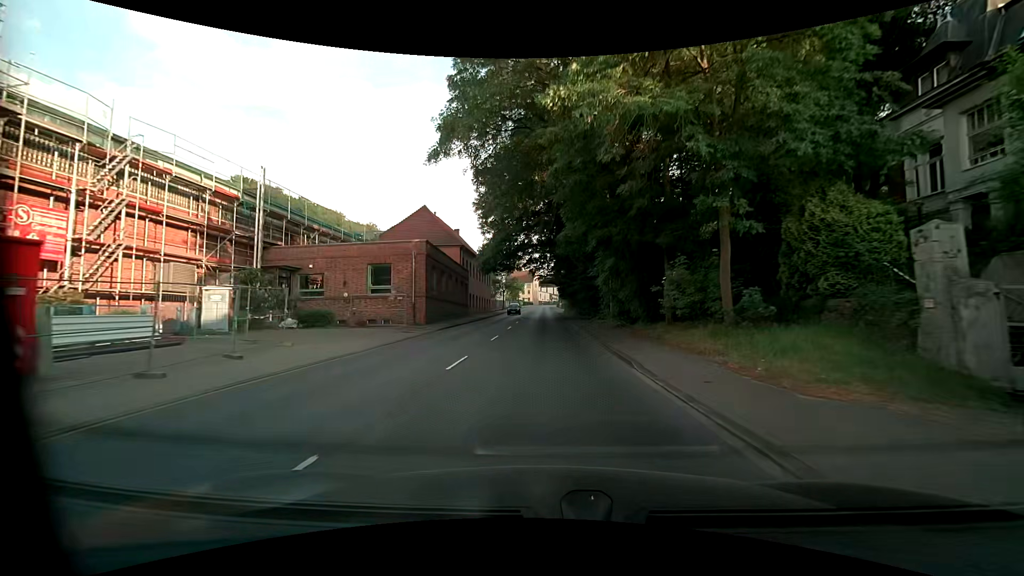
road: primary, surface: asphalt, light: Day
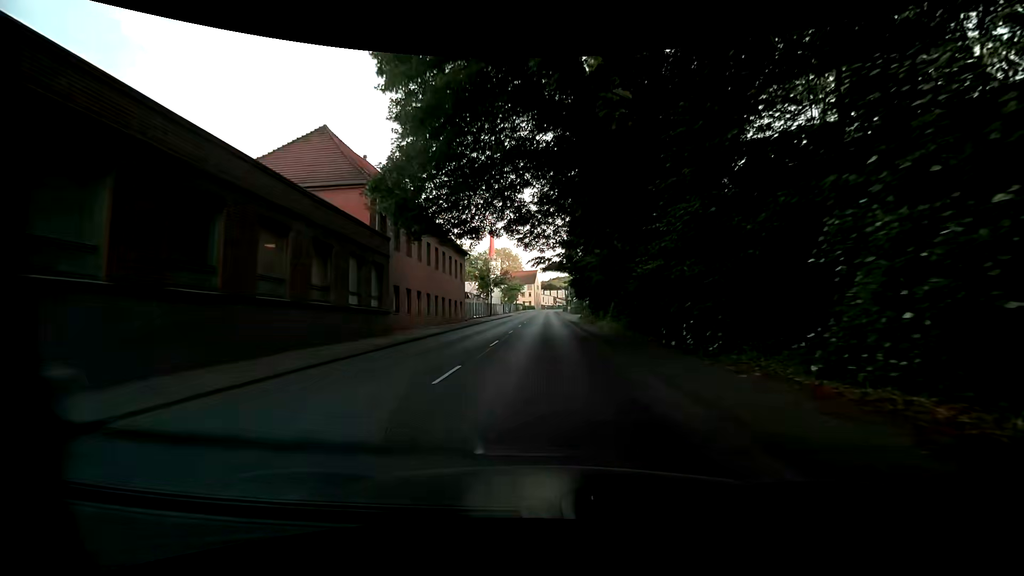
(0.0, +28.9) m; 0°
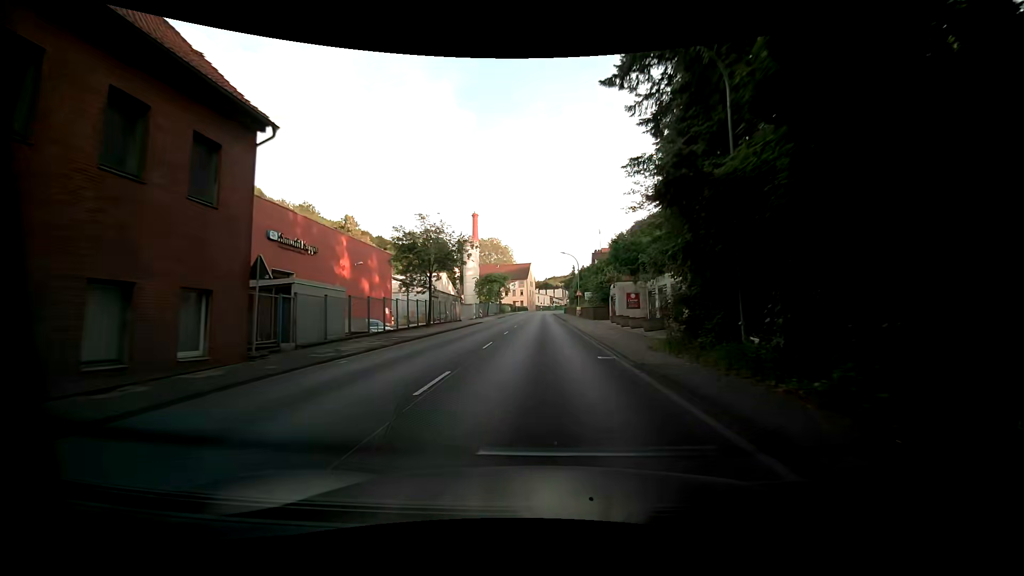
(-0.1, +36.8) m; 0°
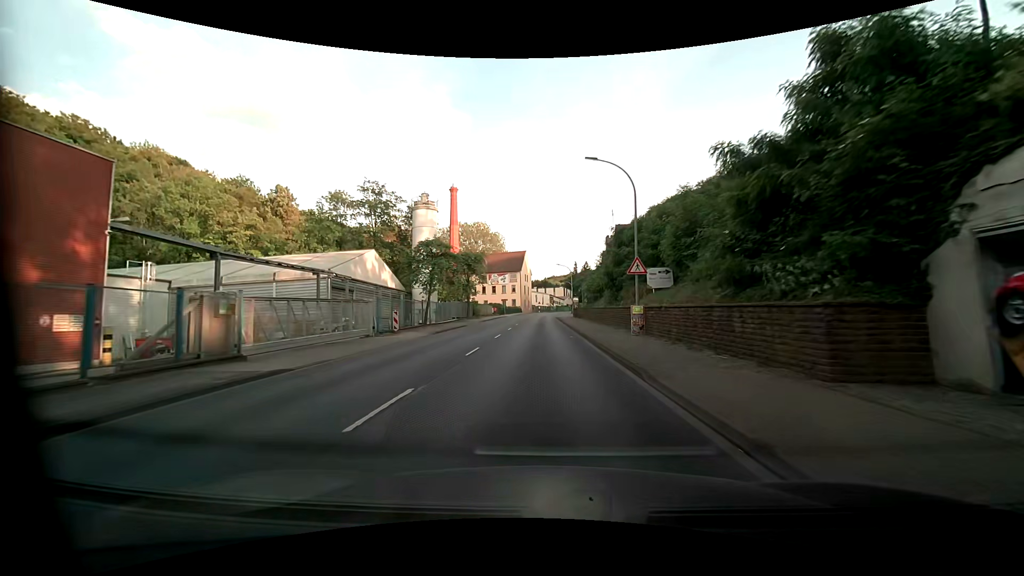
(+0.5, +38.0) m; +1°
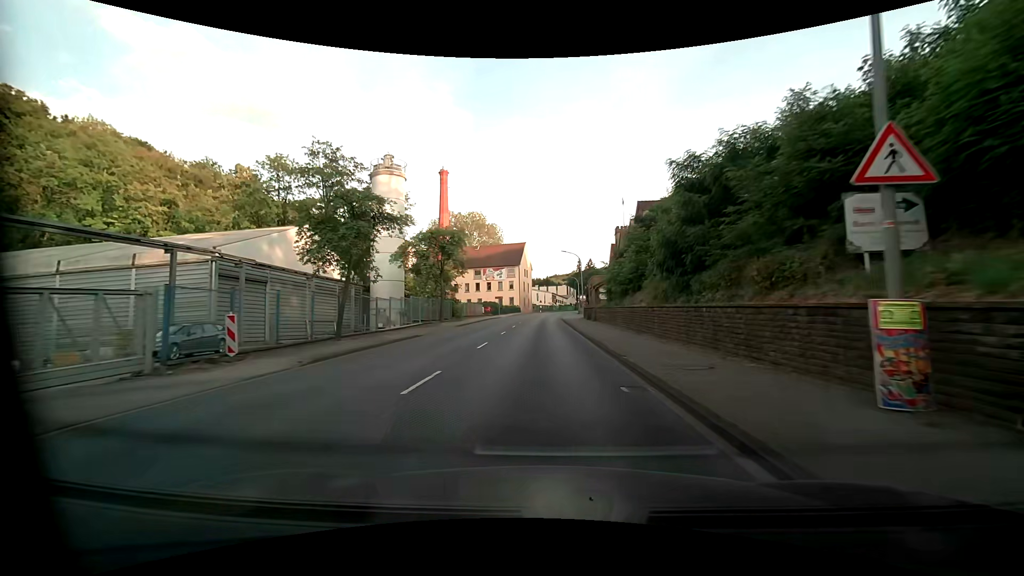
(-0.1, +15.5) m; 0°
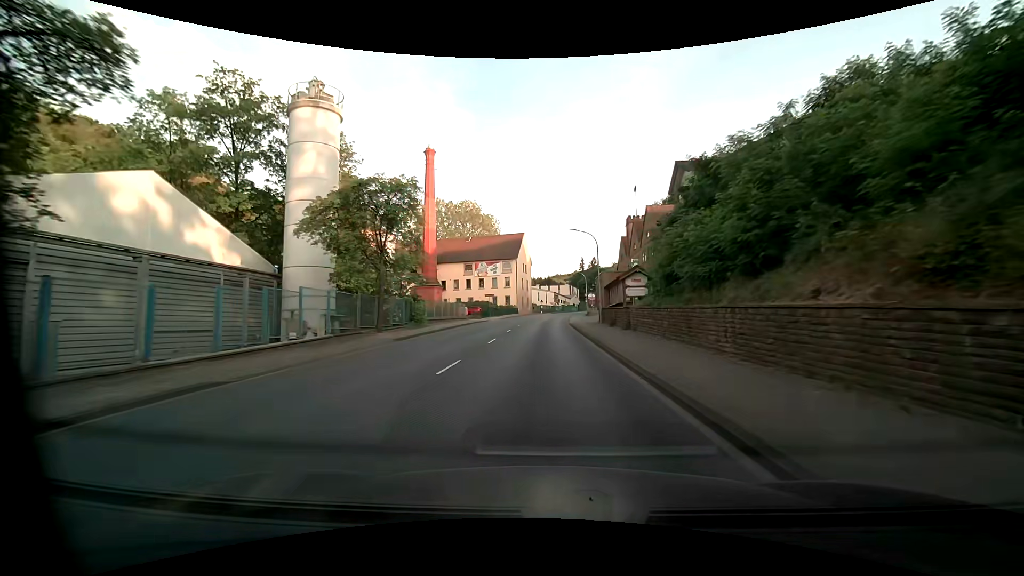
(0.0, +15.6) m; 0°
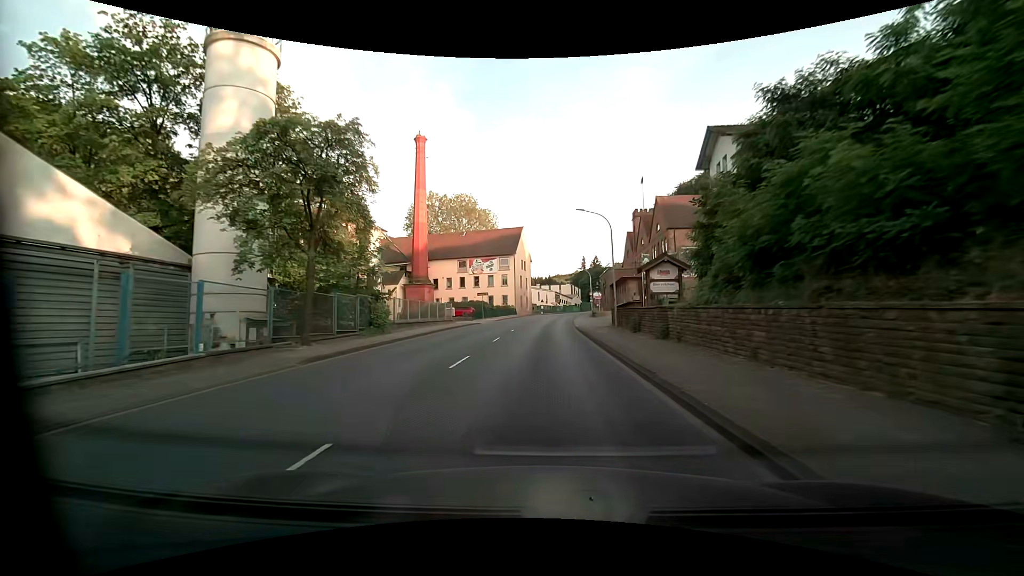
(0.0, +7.9) m; 0°
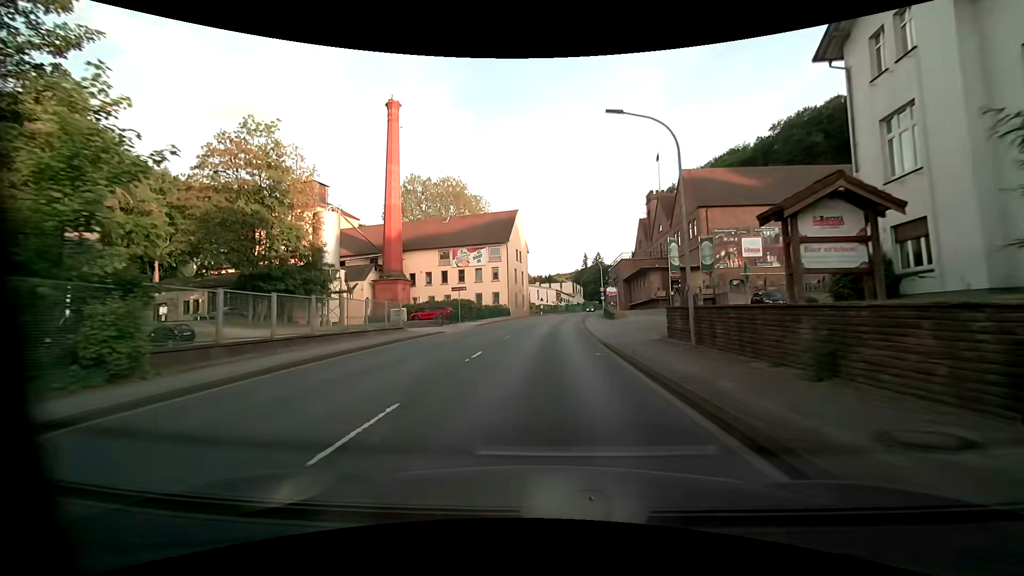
(0.0, +15.8) m; 0°
(0, +10) (0, +20) (0, +30) (+1, +40) (+2, +50) (+2, +60) (+4, +70) (+5, +80) (+6, +90) (+7, +100) m
